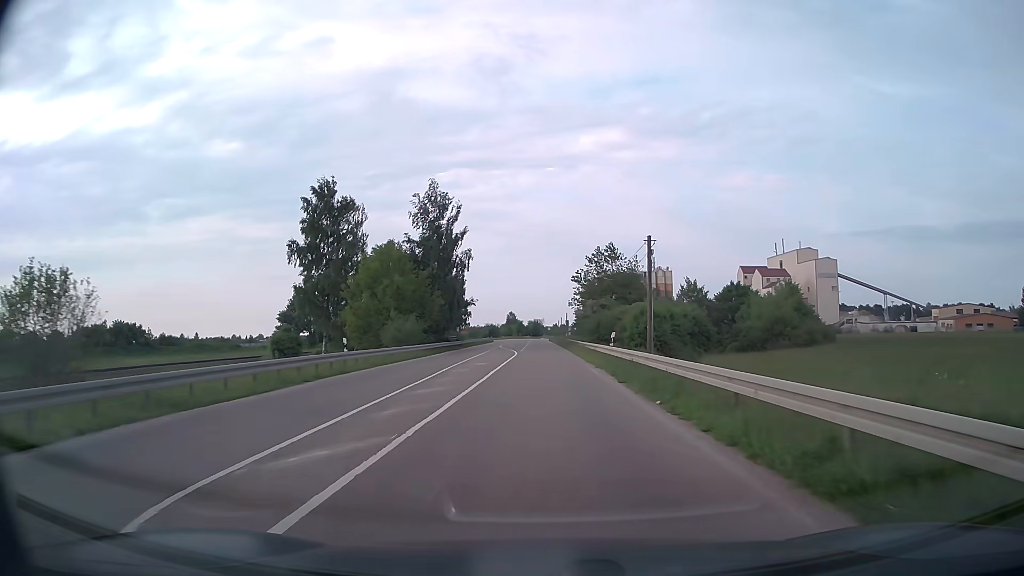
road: secondary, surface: asphalt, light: Day
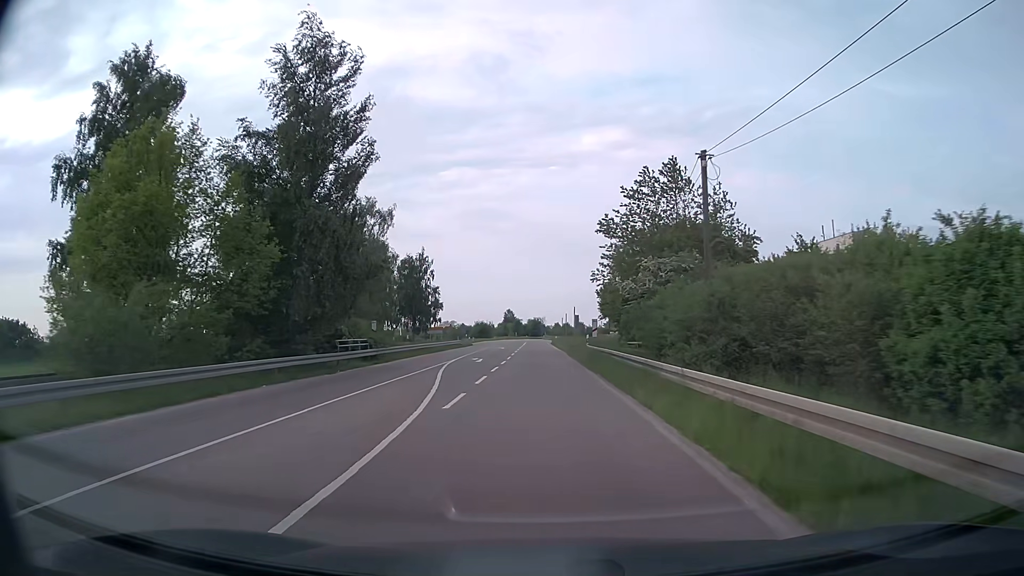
(+0.1, +37.8) m; 0°
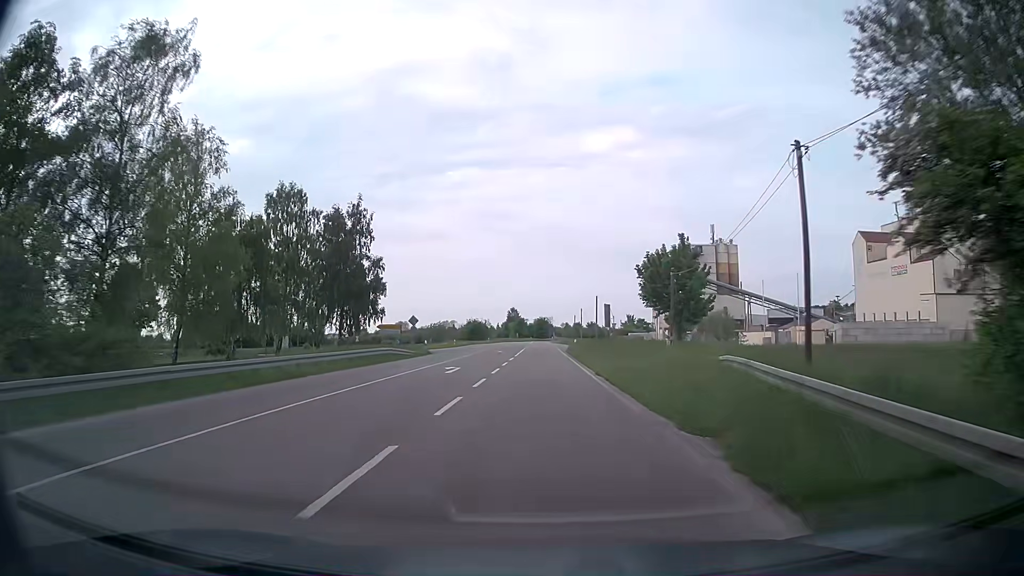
(-0.2, +37.6) m; -1°
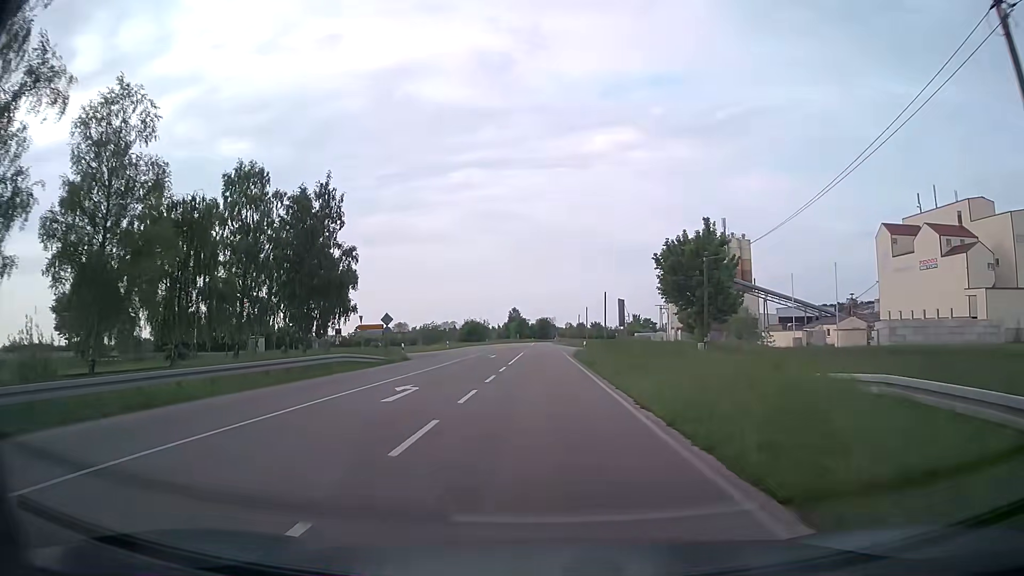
(0.0, +9.3) m; 0°
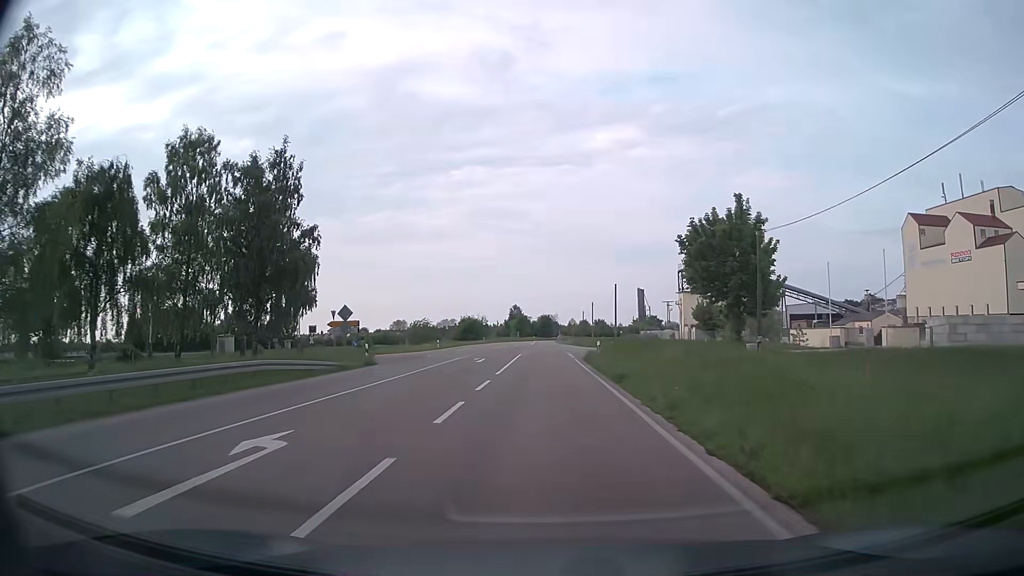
(0.0, +9.3) m; 0°
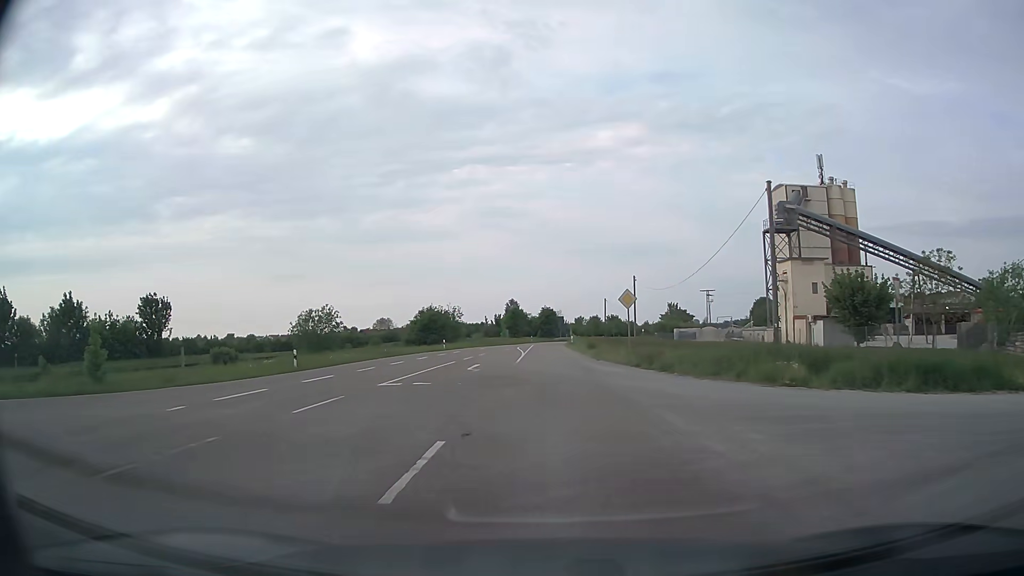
(-0.2, +46.6) m; 0°
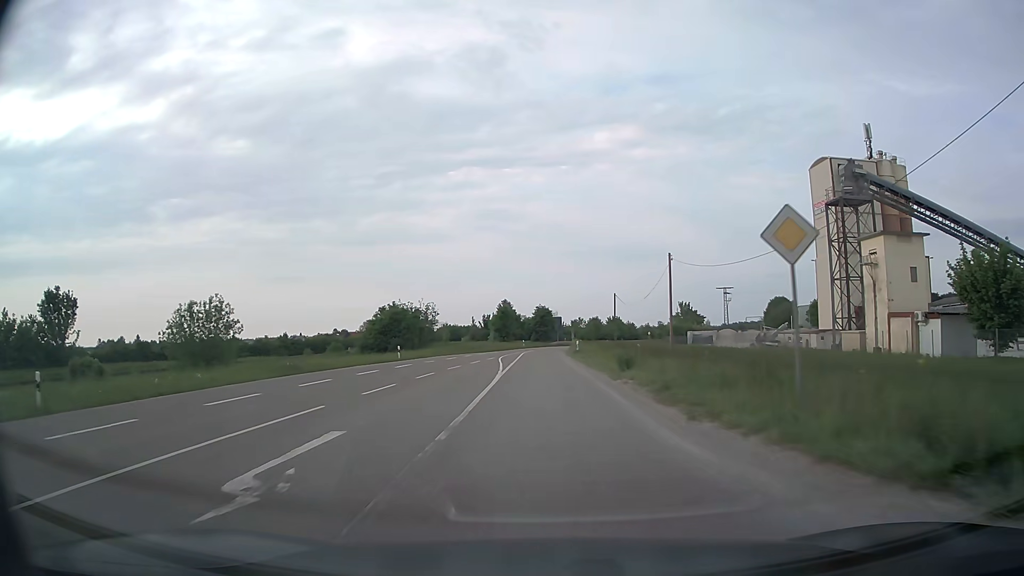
(+0.1, +18.6) m; +1°
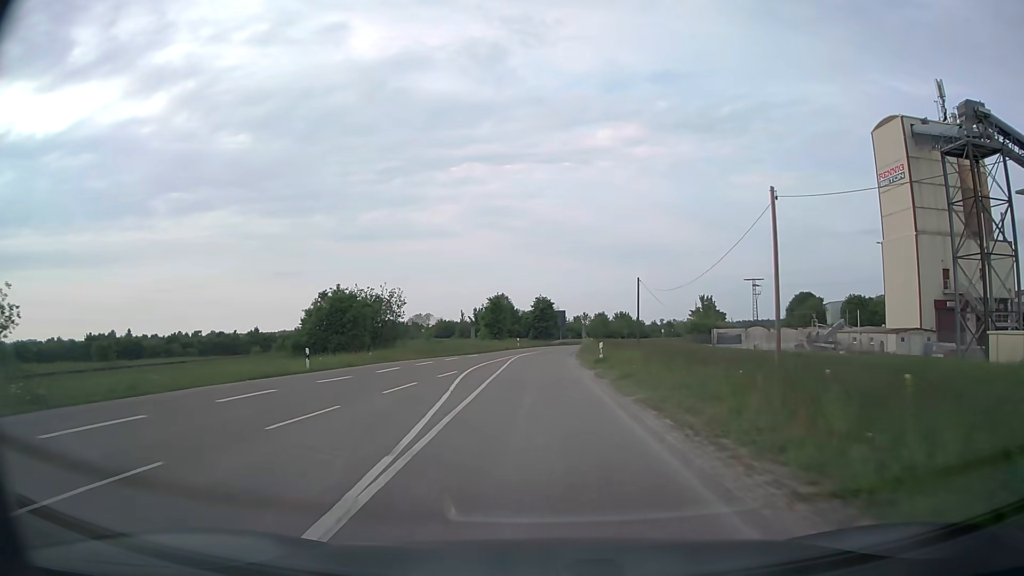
(0.0, +18.5) m; 0°
(0, +10) (0, +20) (0, +30) (0, +40) (0, +50) (+1, +60) (+3, +70) (+4, +80) (+6, +90) (+9, +99) m
